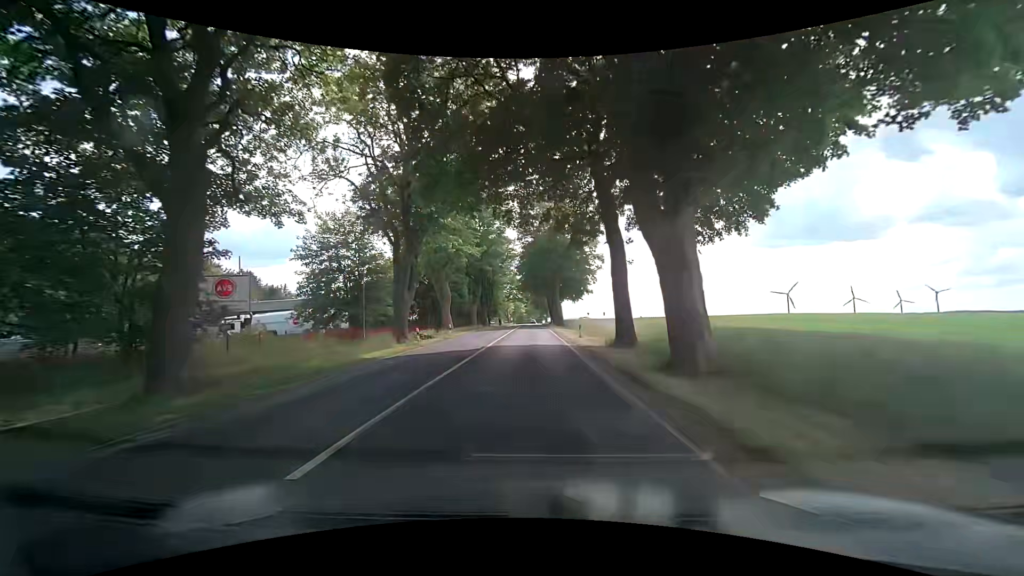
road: secondary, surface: asphalt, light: Day
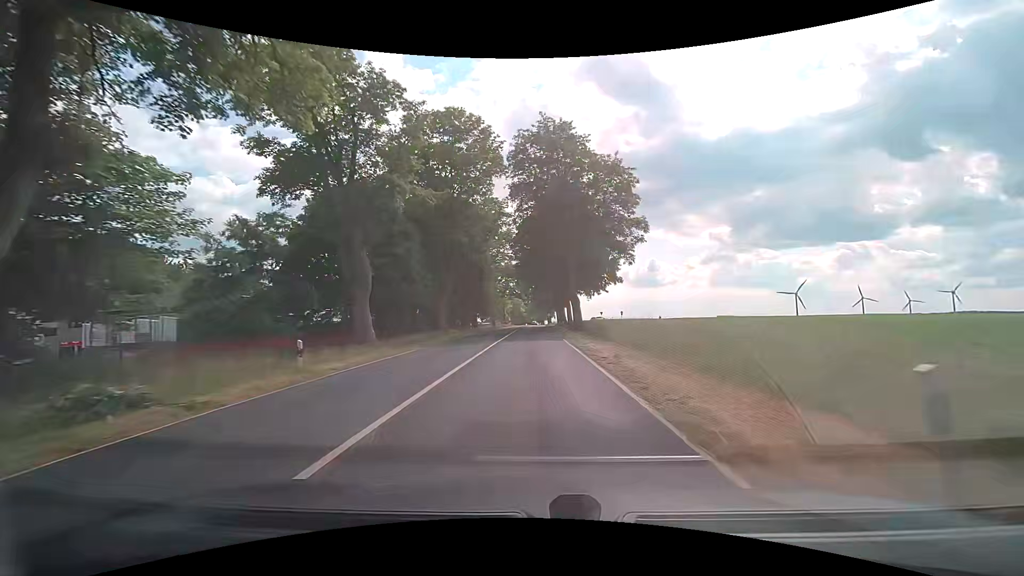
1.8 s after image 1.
(0.0, +26.6) m; -1°
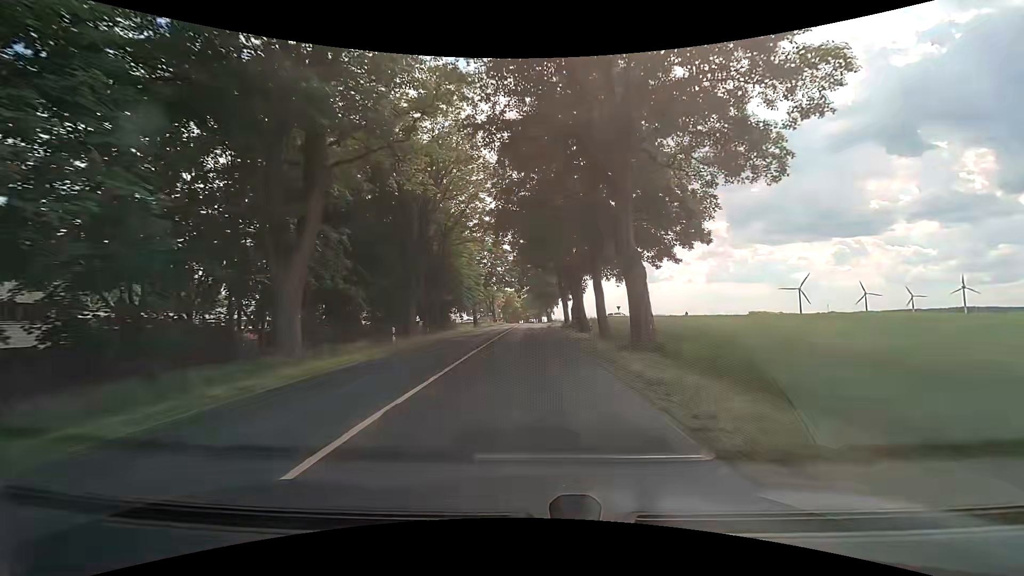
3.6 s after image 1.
(+0.4, +28.8) m; +1°
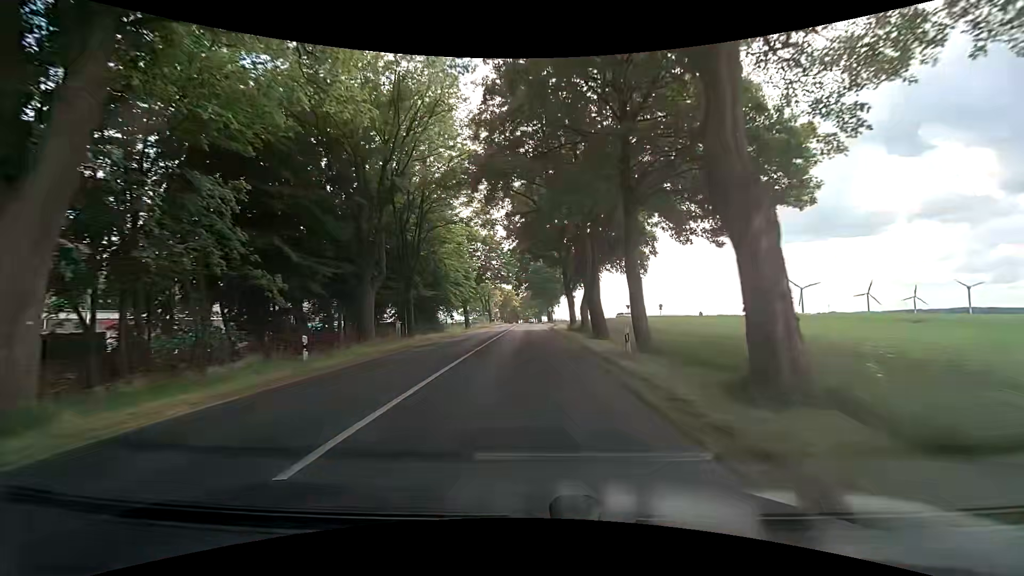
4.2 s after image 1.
(0.0, +9.7) m; 0°
(0, +10) (0, +20) (0, +30) (-1, +40) (-1, +50) (-1, +60) (-1, +70) (-1, +80) (-1, +90) (-1, +100) m
